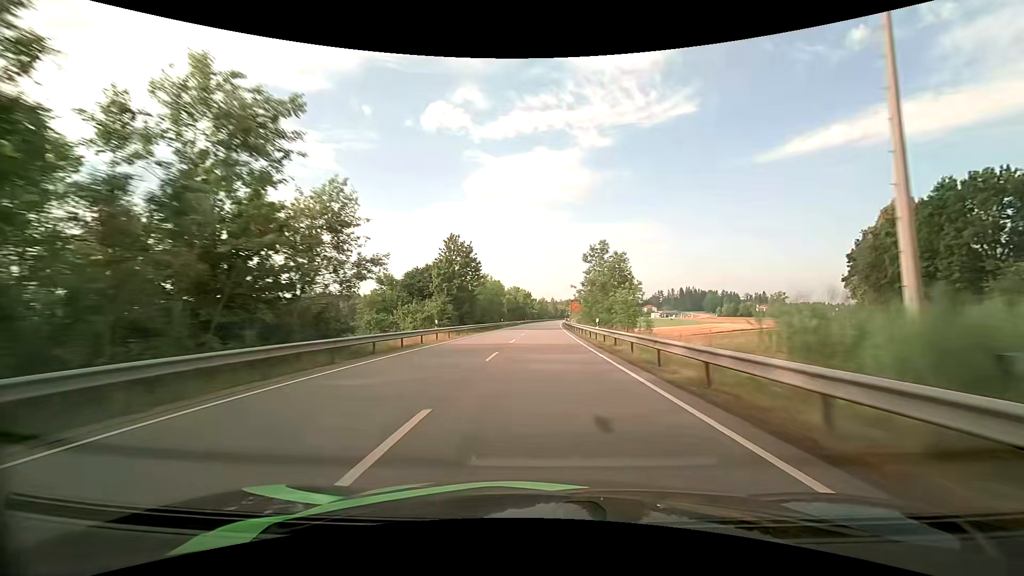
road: primary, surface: asphalt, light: Day
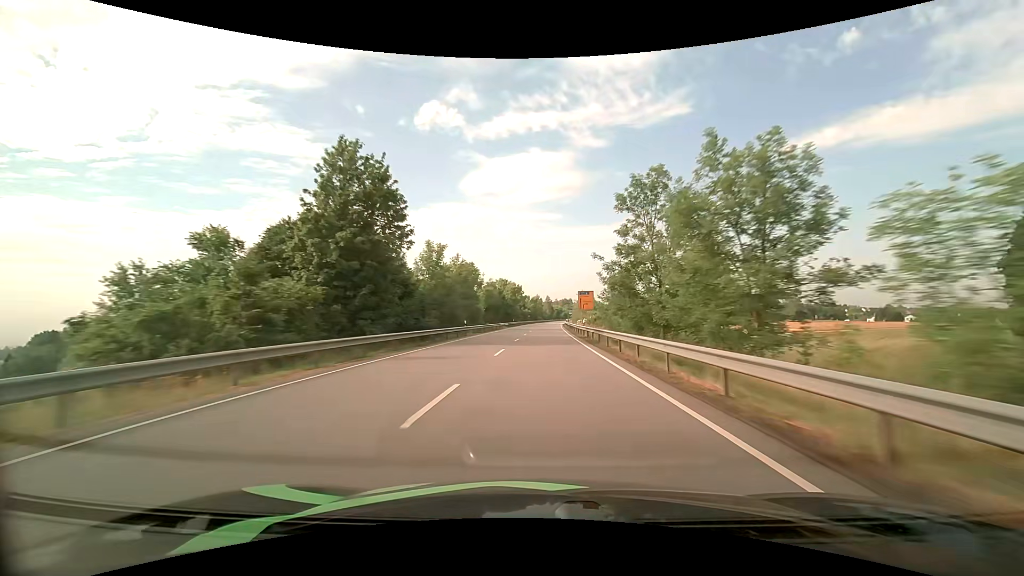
(+0.2, +33.2) m; +1°
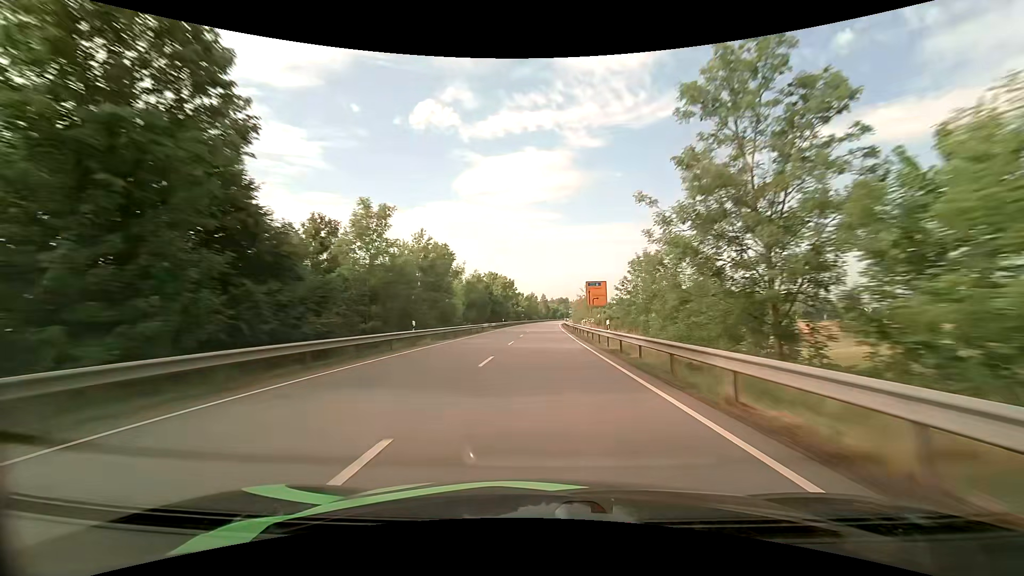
(+0.1, +16.5) m; +1°
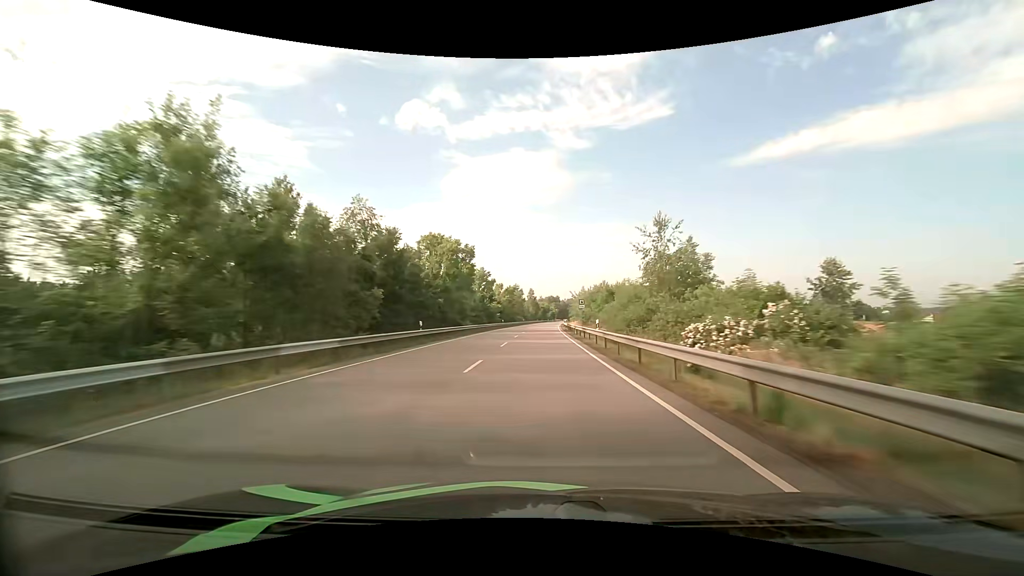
(+0.7, +49.4) m; +2°
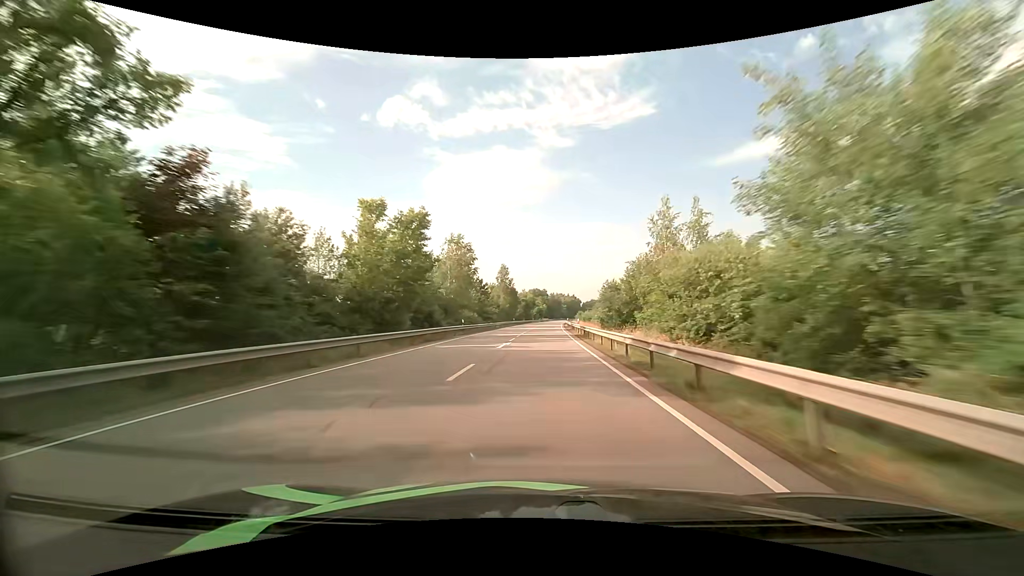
(+1.1, +82.2) m; +2°
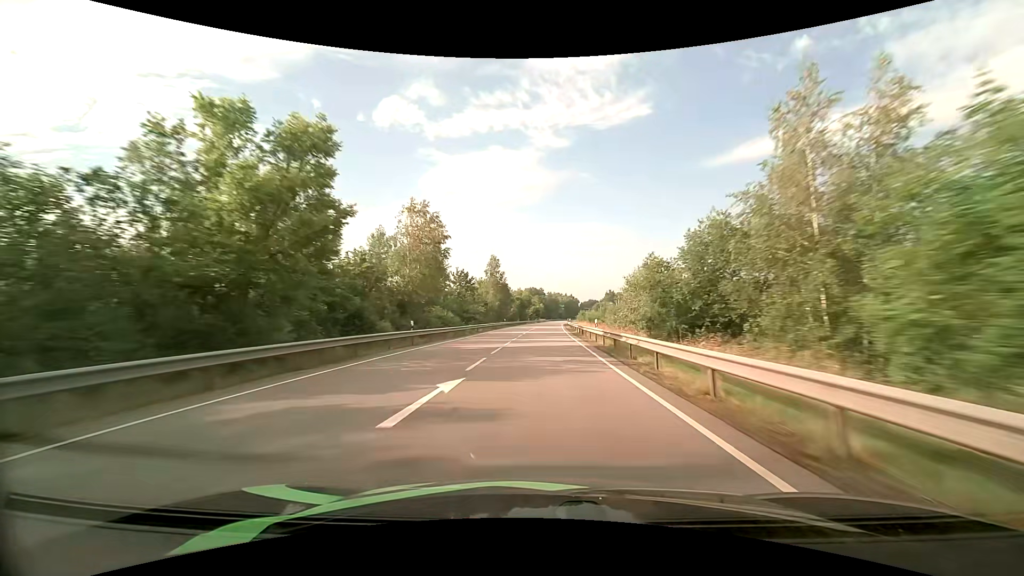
(0.0, +16.5) m; +1°
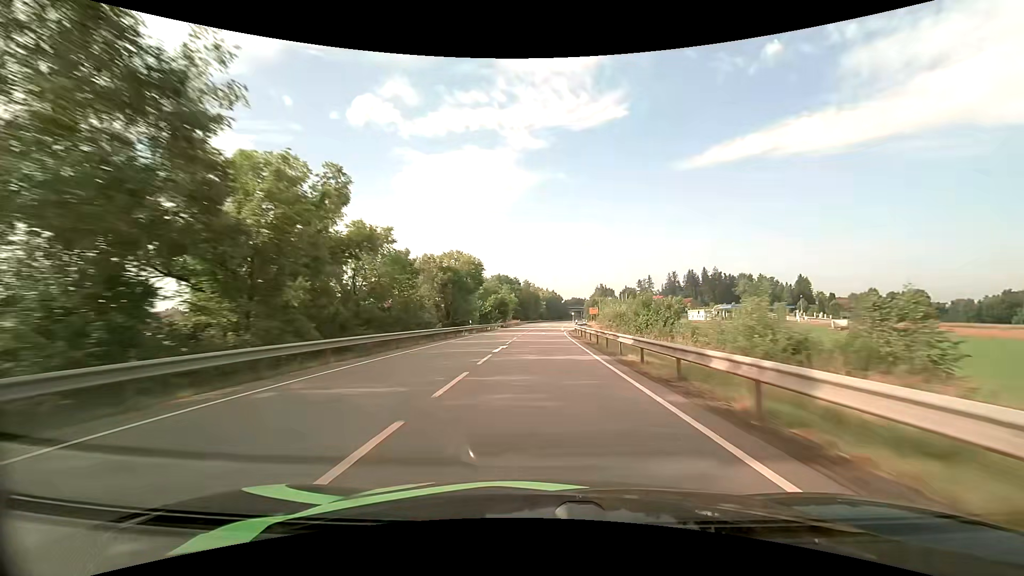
(+1.5, +82.4) m; +2°
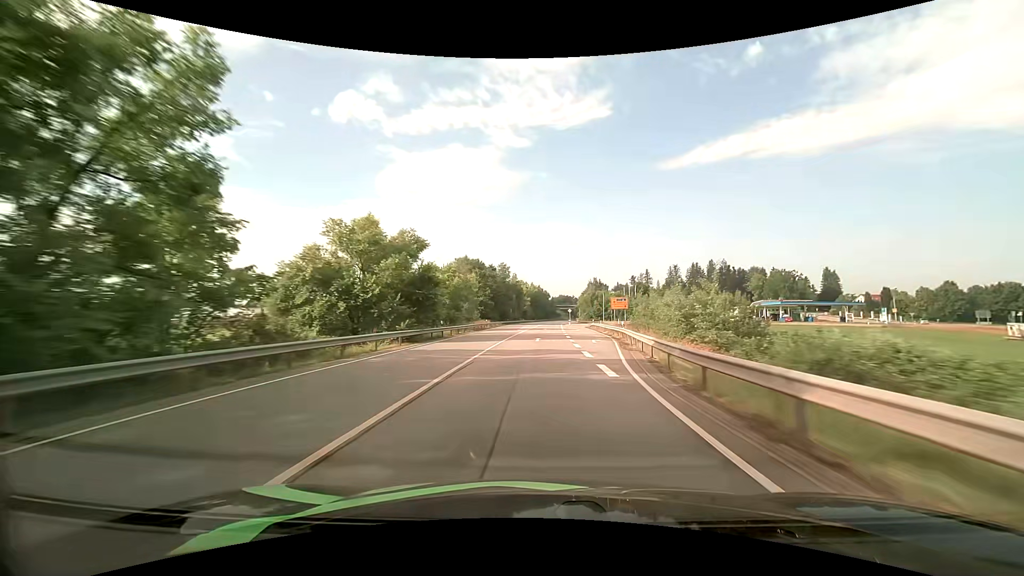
(+0.7, +49.6) m; +2°
(0, +10) (0, +20) (0, +30) (0, +40) (+1, +50) (+1, +60) (+1, +70) (+1, +80) (+2, +90) (+2, +100) m
